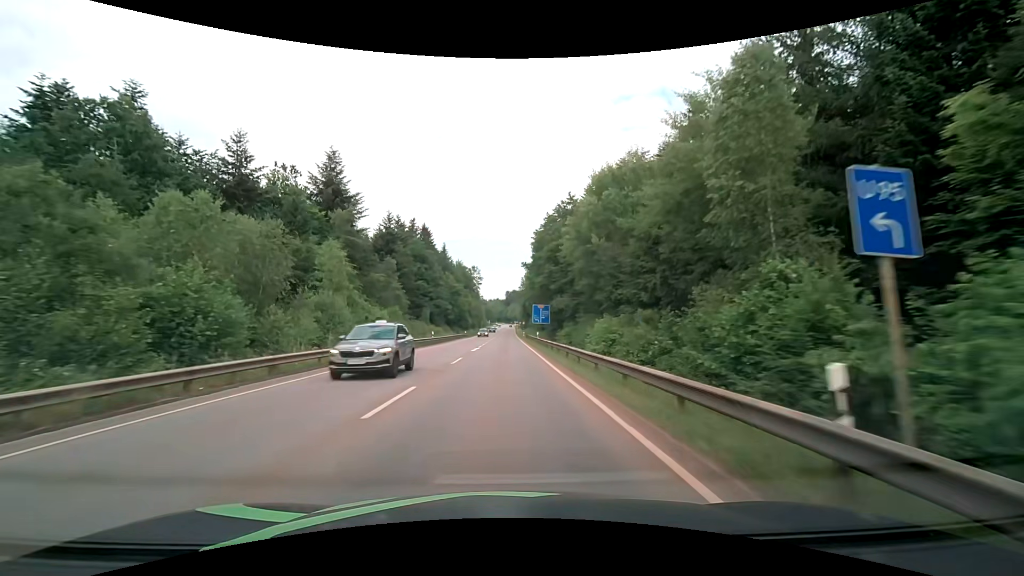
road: secondary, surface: asphalt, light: Day
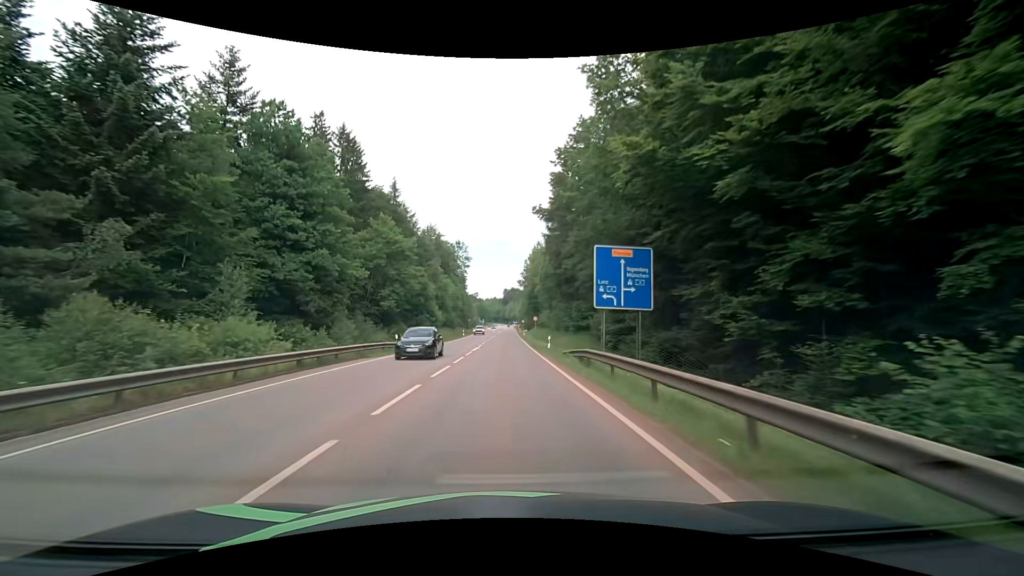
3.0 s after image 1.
(+0.4, +54.5) m; +1°
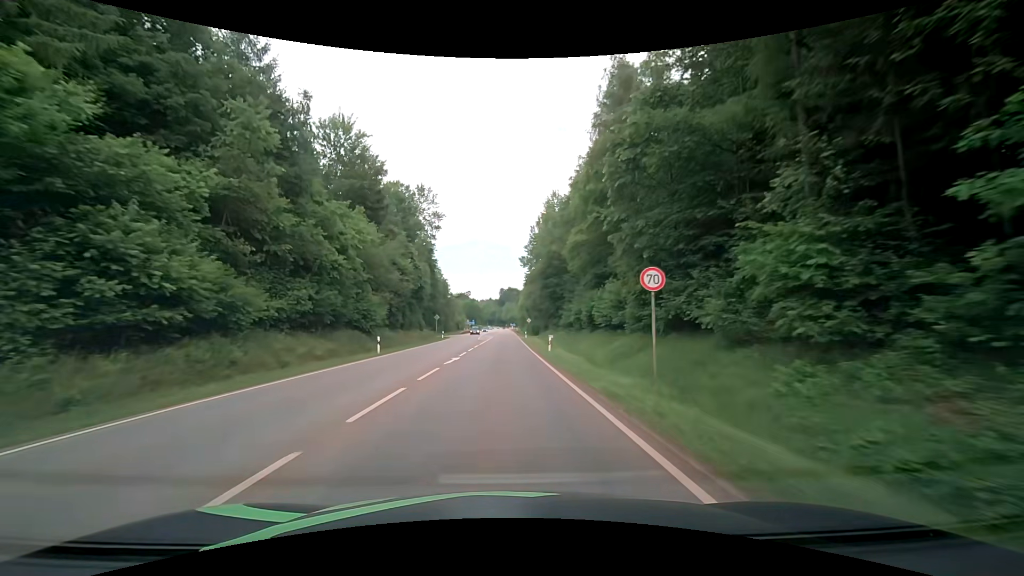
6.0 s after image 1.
(+0.1, +54.5) m; +1°
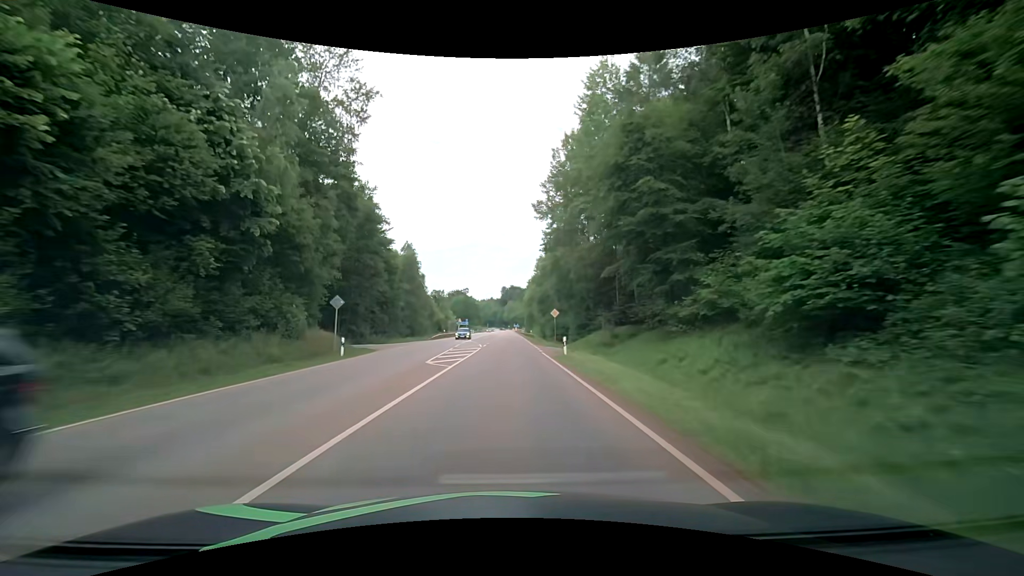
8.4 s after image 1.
(-0.3, +43.6) m; -1°
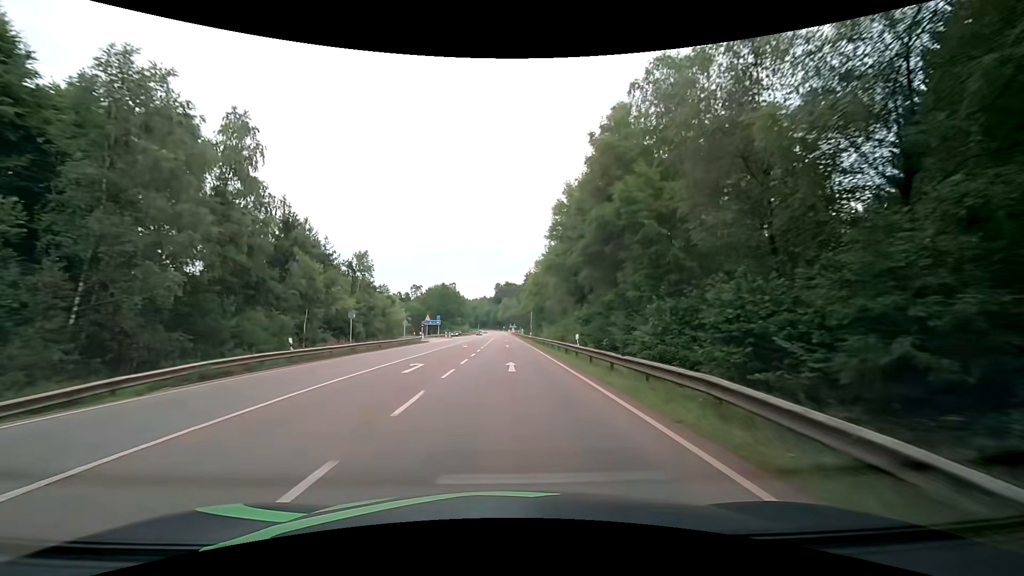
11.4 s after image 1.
(+0.7, +54.5) m; +1°
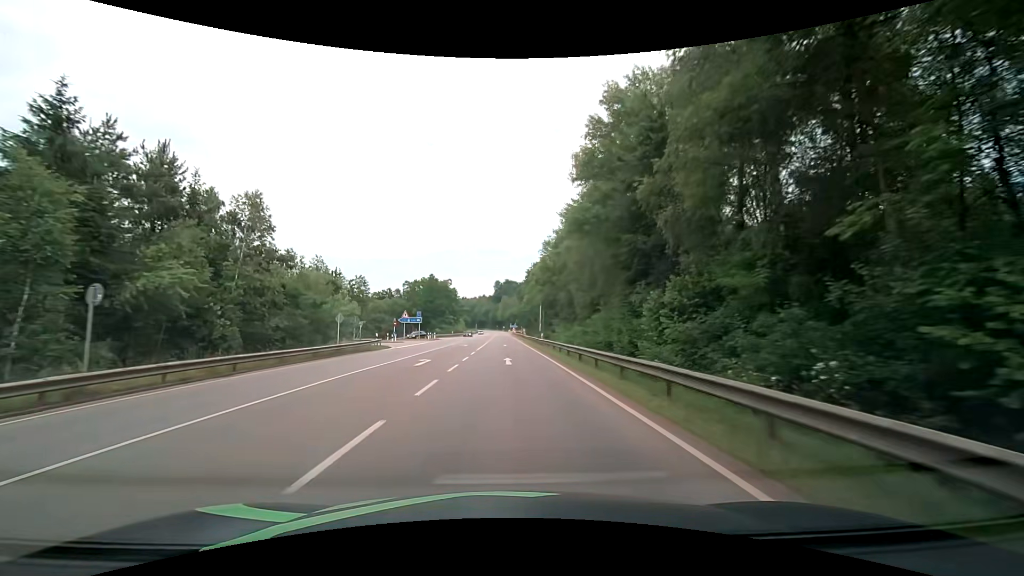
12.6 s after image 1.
(+0.1, +21.8) m; 0°
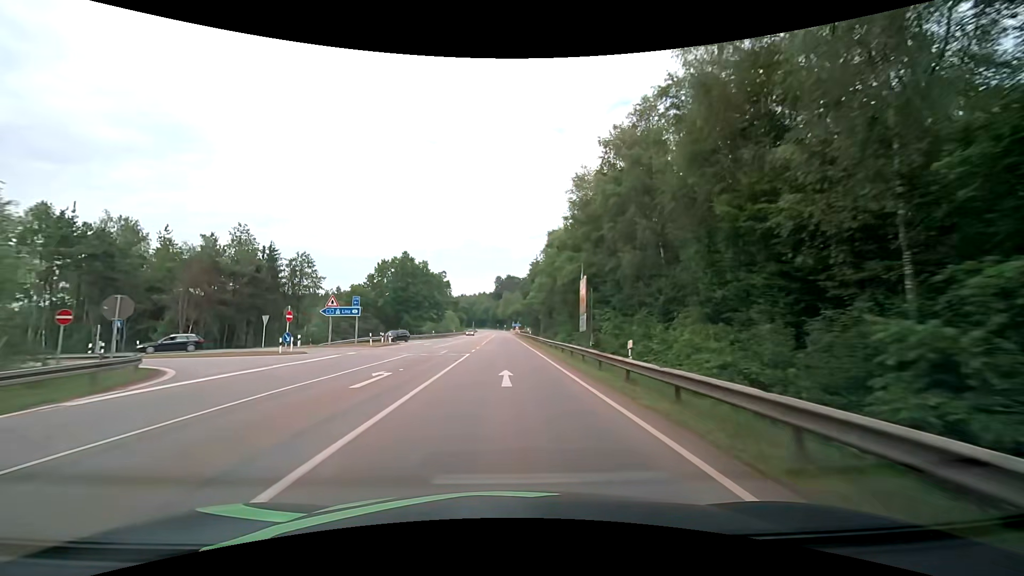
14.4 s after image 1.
(-0.1, +32.8) m; 0°
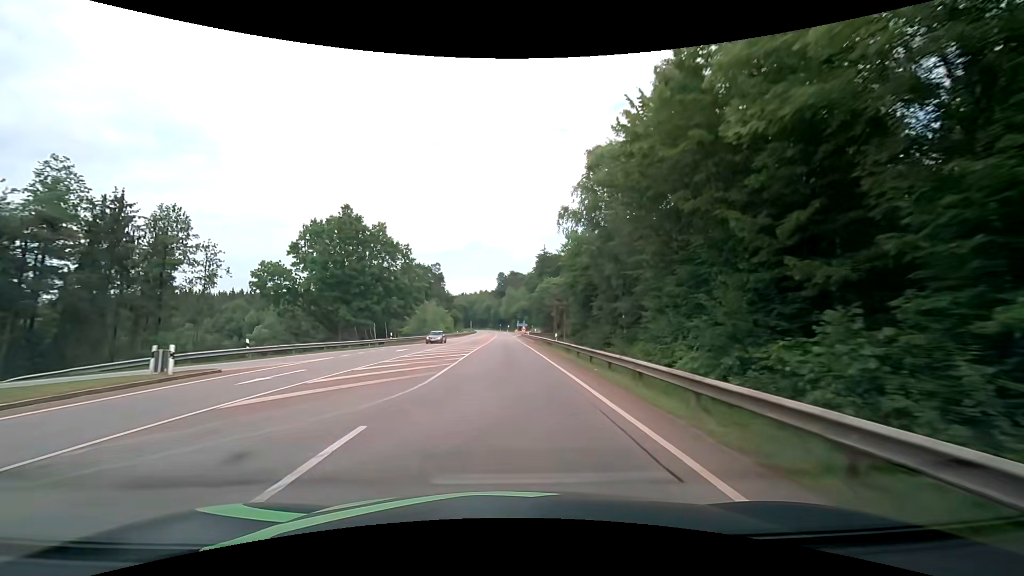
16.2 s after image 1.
(+0.1, +32.8) m; 0°
(0, +10) (0, +20) (0, +30) (0, +40) (0, +50) (0, +60) (0, +70) (0, +80) (0, +90) (0, +100) m
